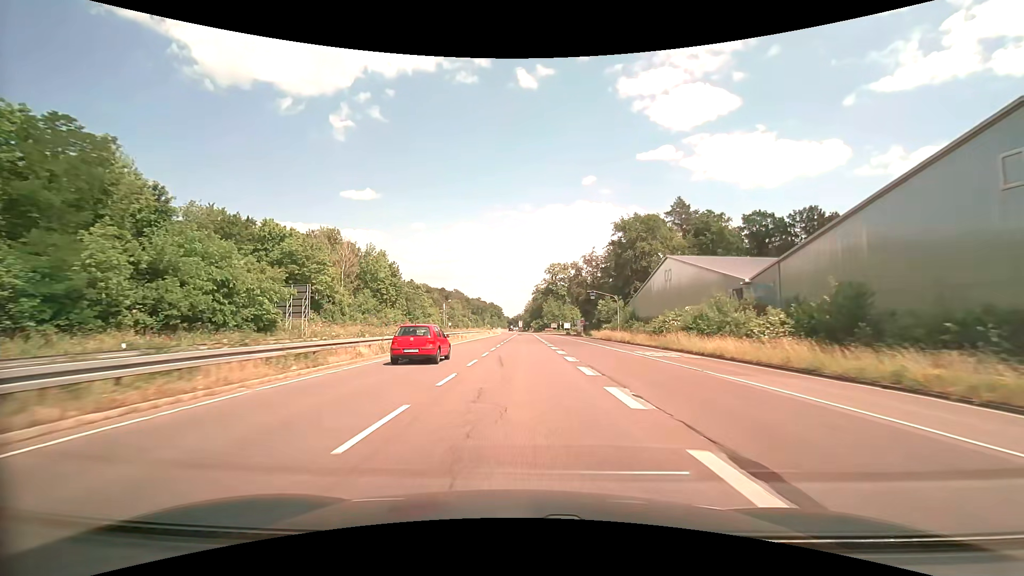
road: trunk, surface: asphalt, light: Day
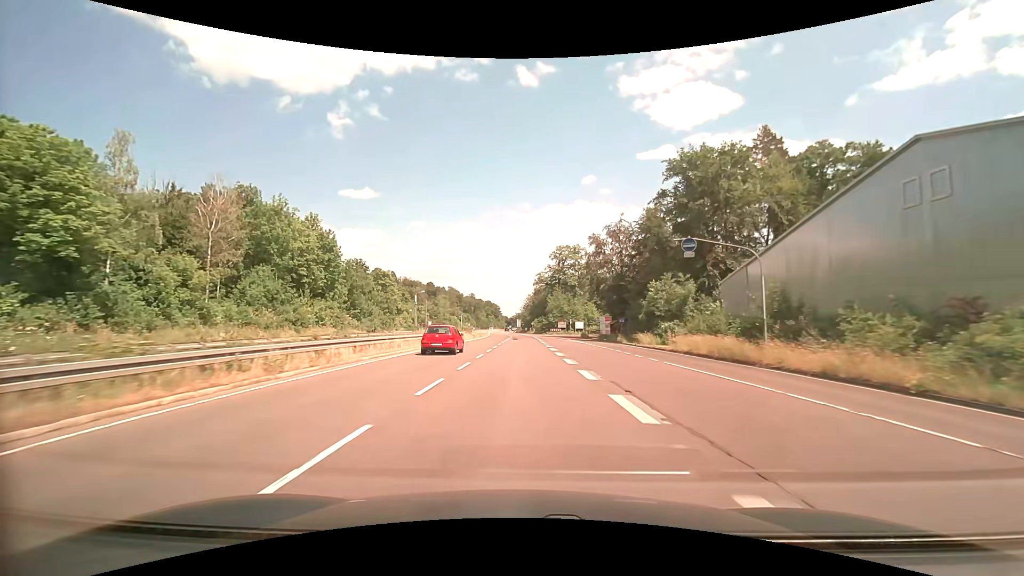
(0.0, +37.6) m; 0°
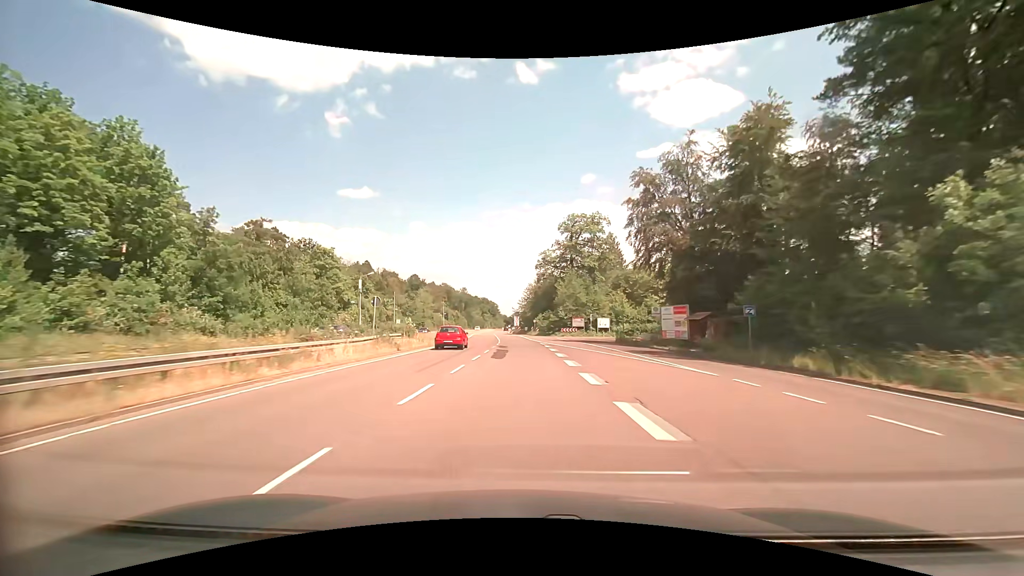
(0.0, +37.2) m; 0°
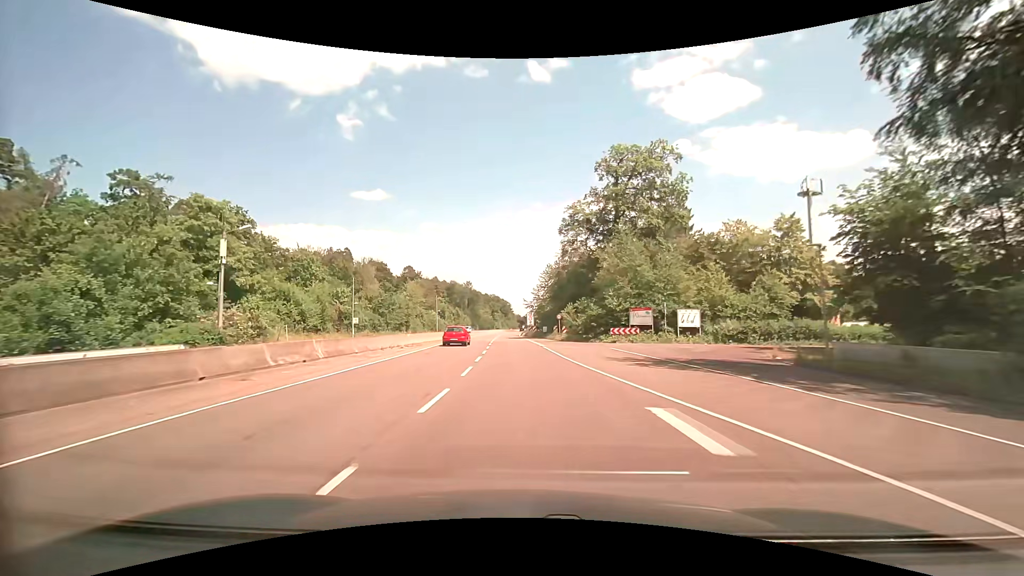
(-0.5, +36.7) m; -2°
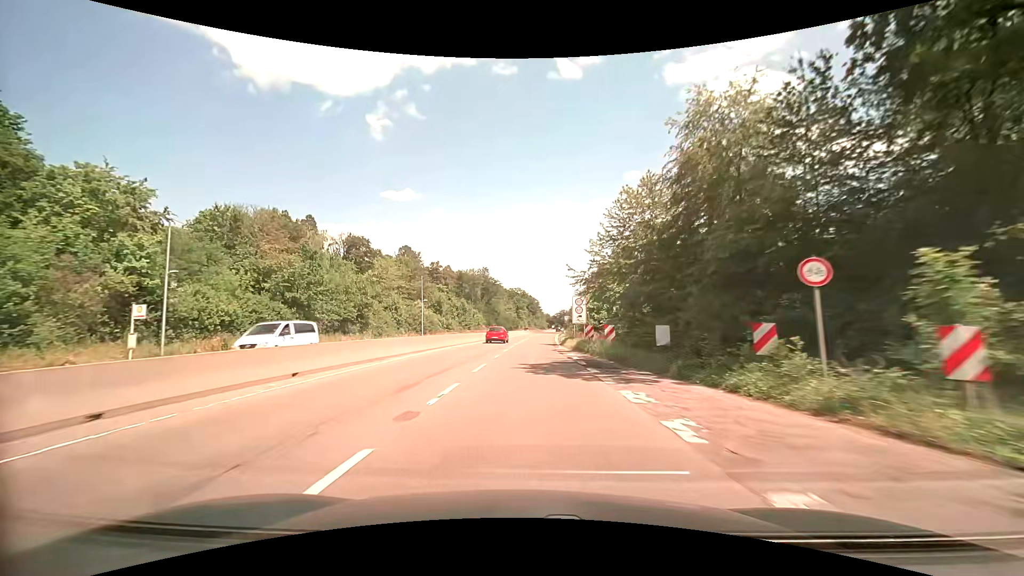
(-1.3, +48.1) m; -3°
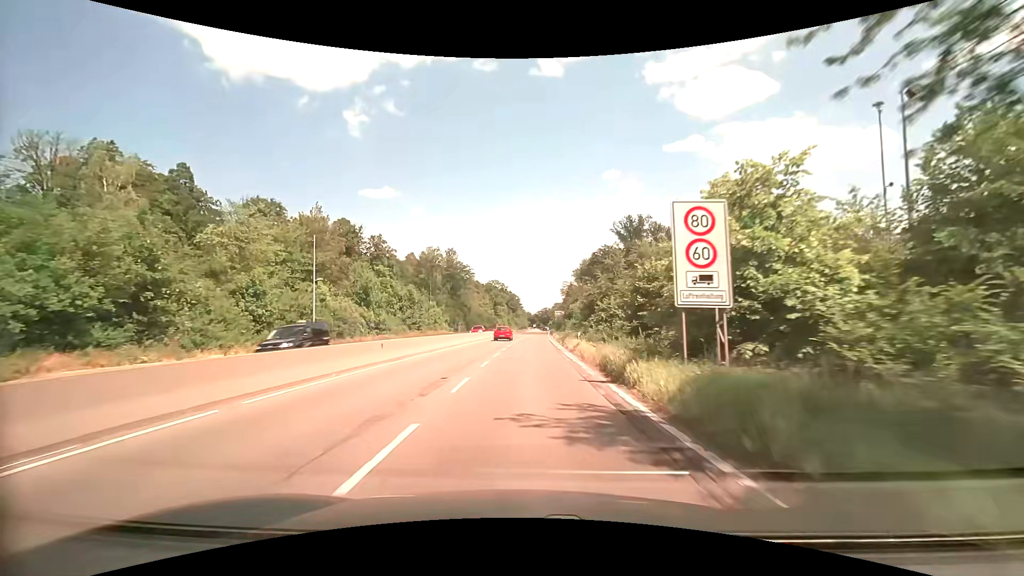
(+0.5, +35.6) m; +3°
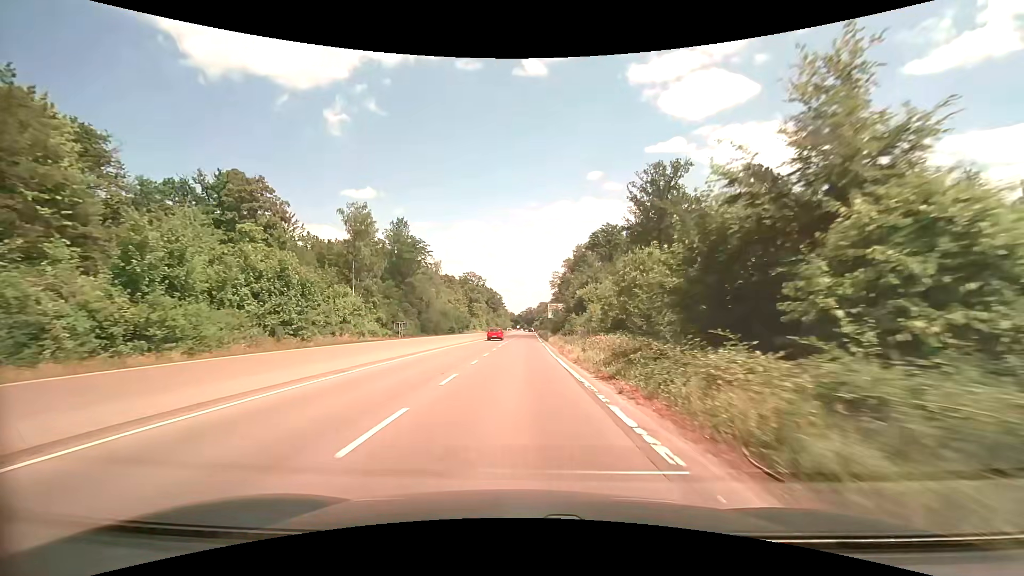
(+0.5, +35.3) m; +2°
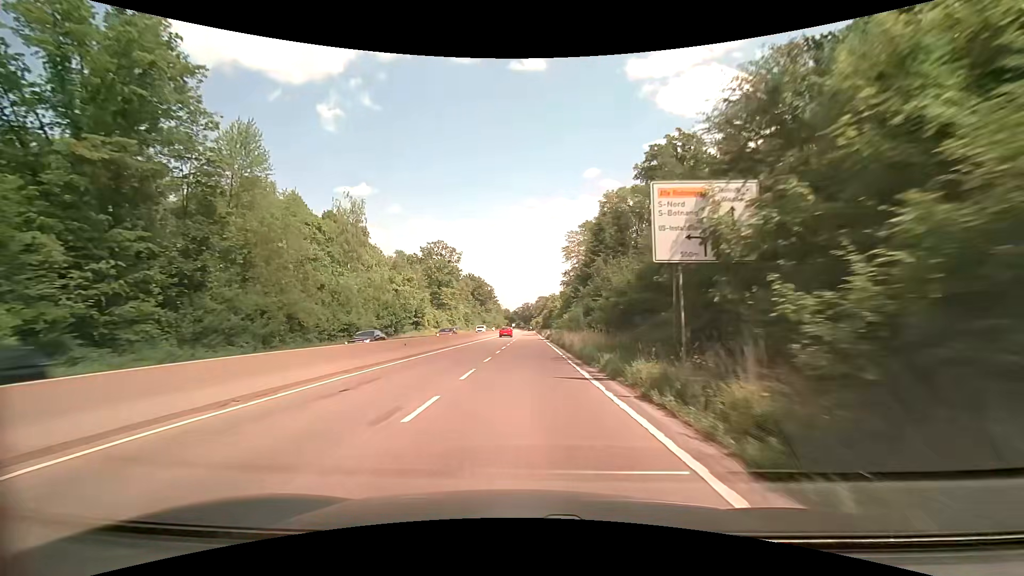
(0.0, +59.8) m; 0°
(0, +10) (0, +20) (0, +30) (0, +40) (0, +50) (0, +60) (+1, +70) (+1, +80) (+1, +90) (+1, +100) m
